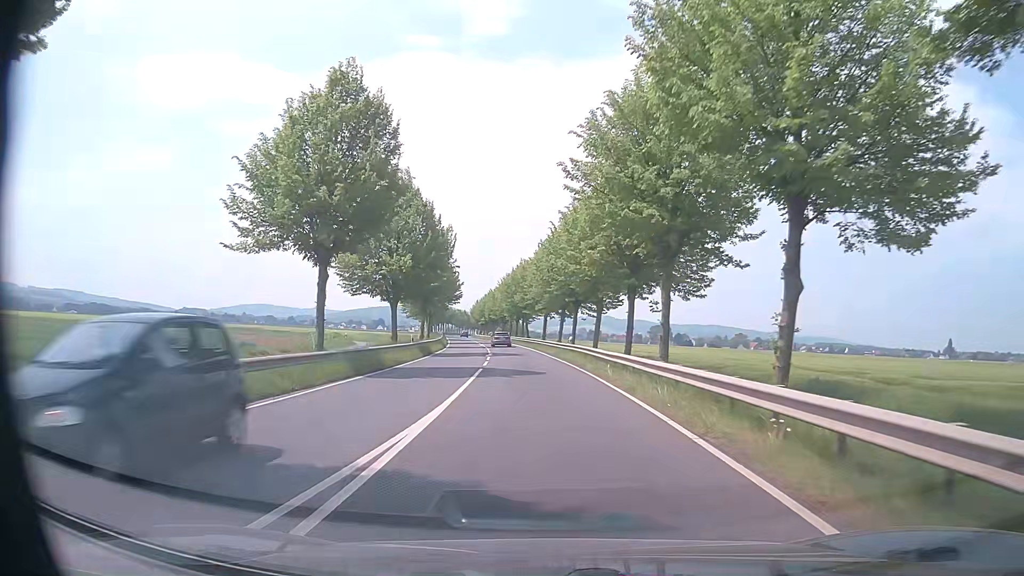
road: primary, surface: asphalt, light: Day
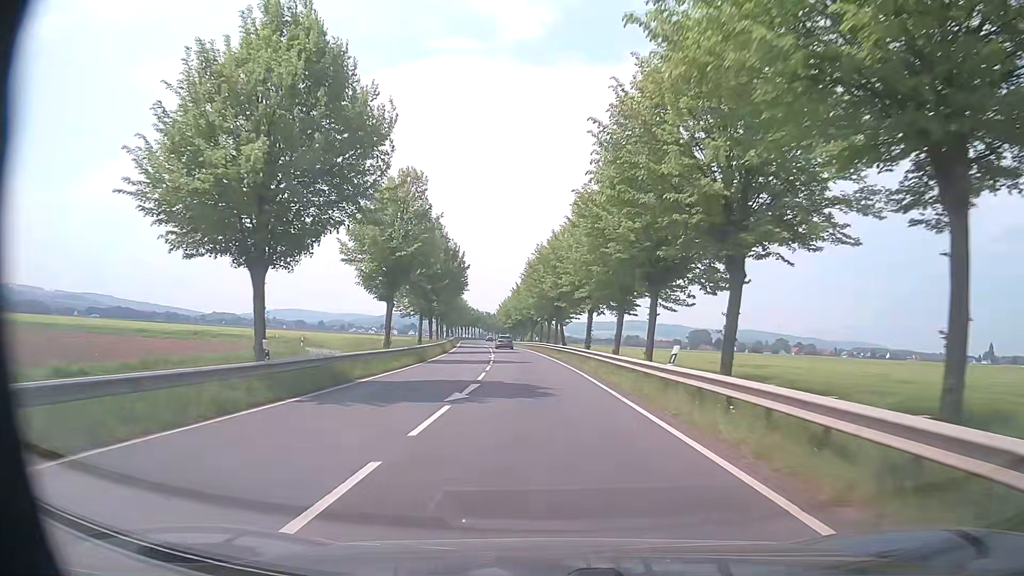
(-0.7, +25.5) m; -3°
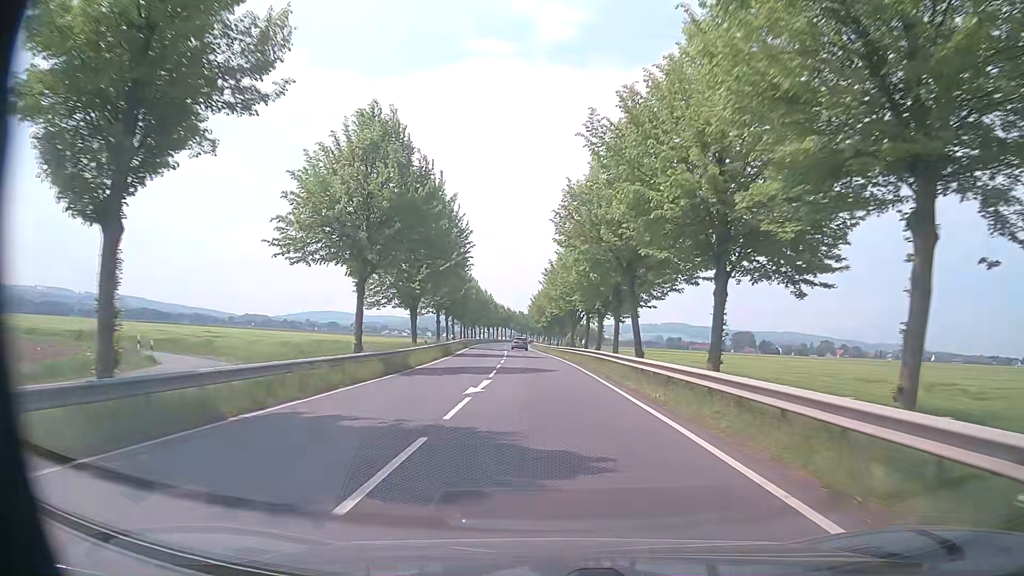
(-0.9, +28.4) m; -3°
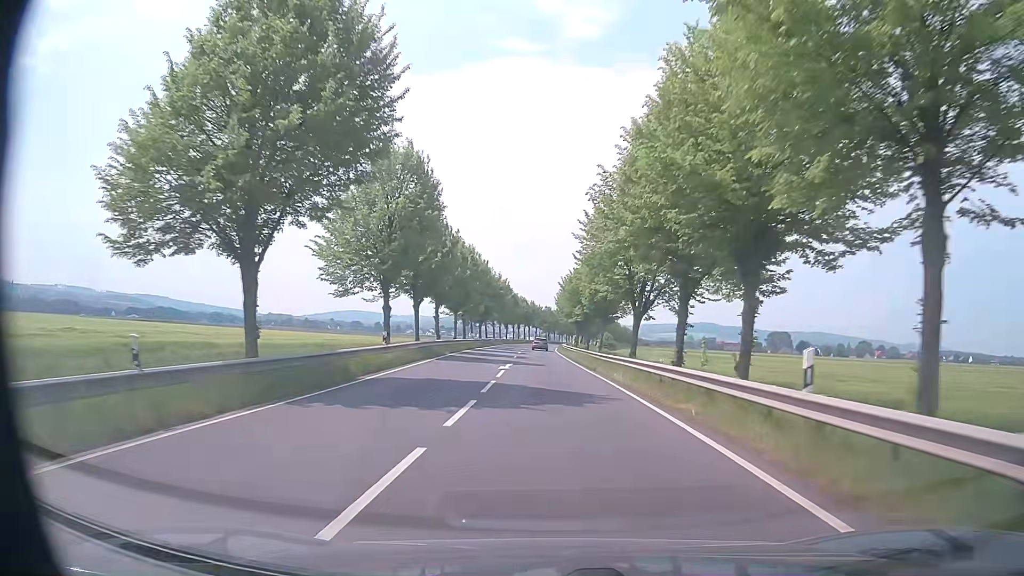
(-0.7, +31.4) m; -2°
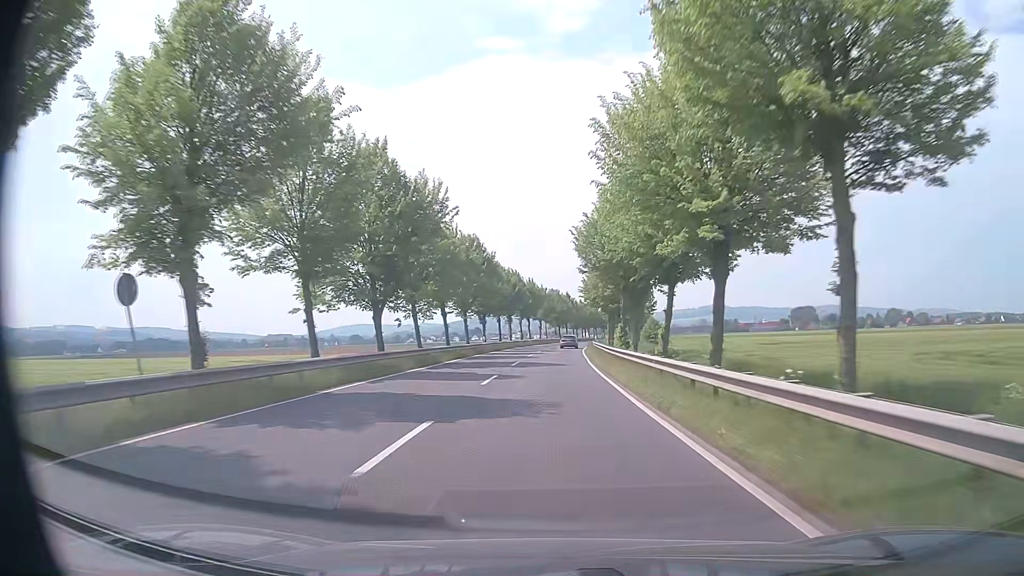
(-0.7, +58.5) m; -1°
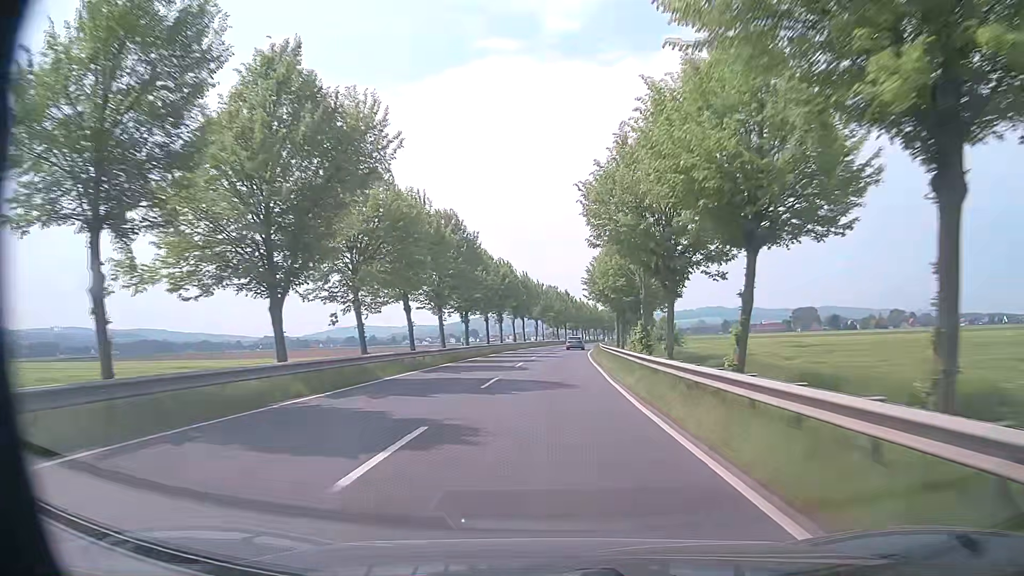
(0.0, +12.6) m; 0°
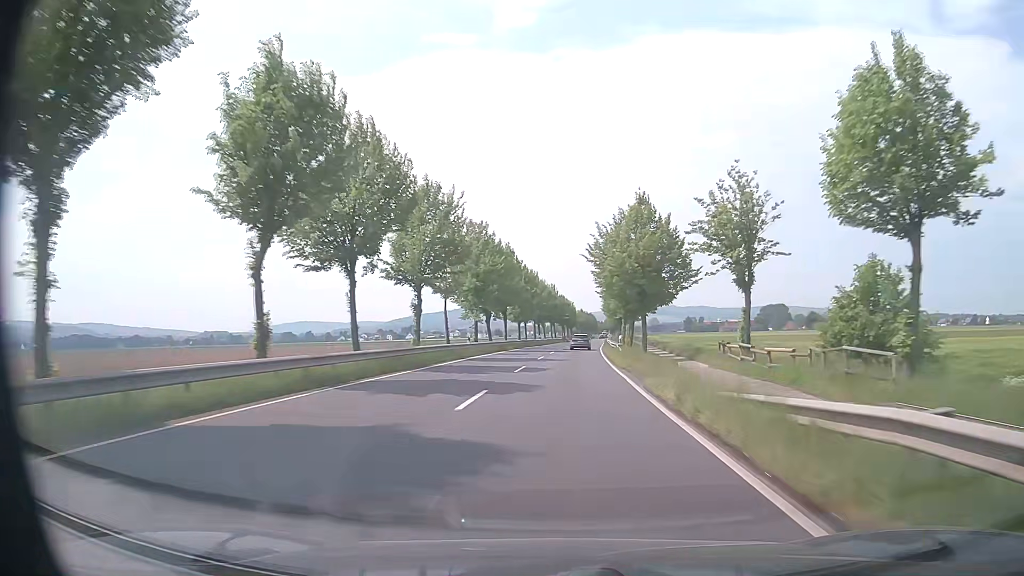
(+2.2, +65.7) m; +4°
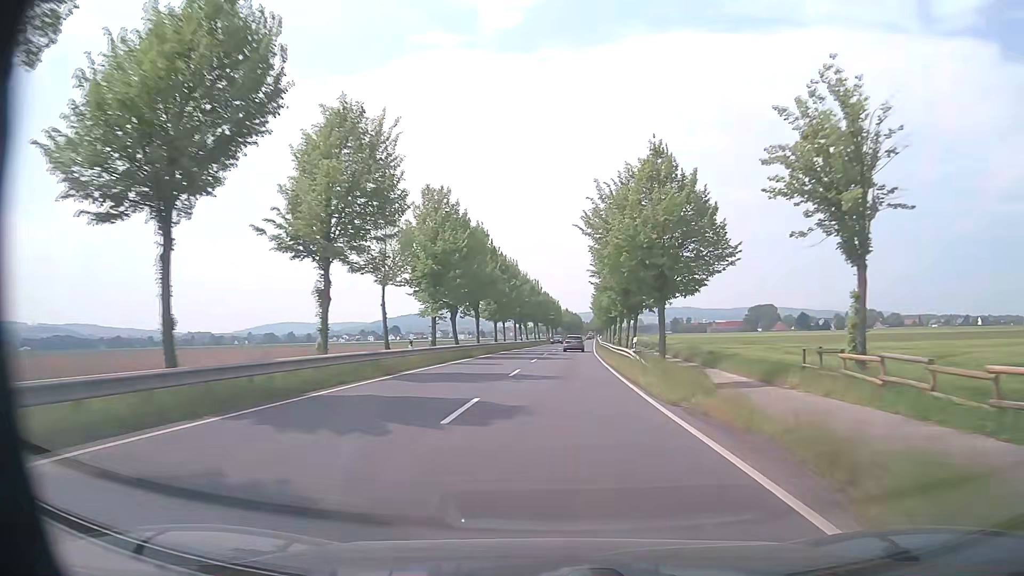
(+0.3, +13.3) m; +2°
(0, +10) (0, +20) (+1, +30) (+1, +40) (+2, +50) (+2, +60) (+3, +70) (+3, +80) (+4, +90) (+5, +100) m
